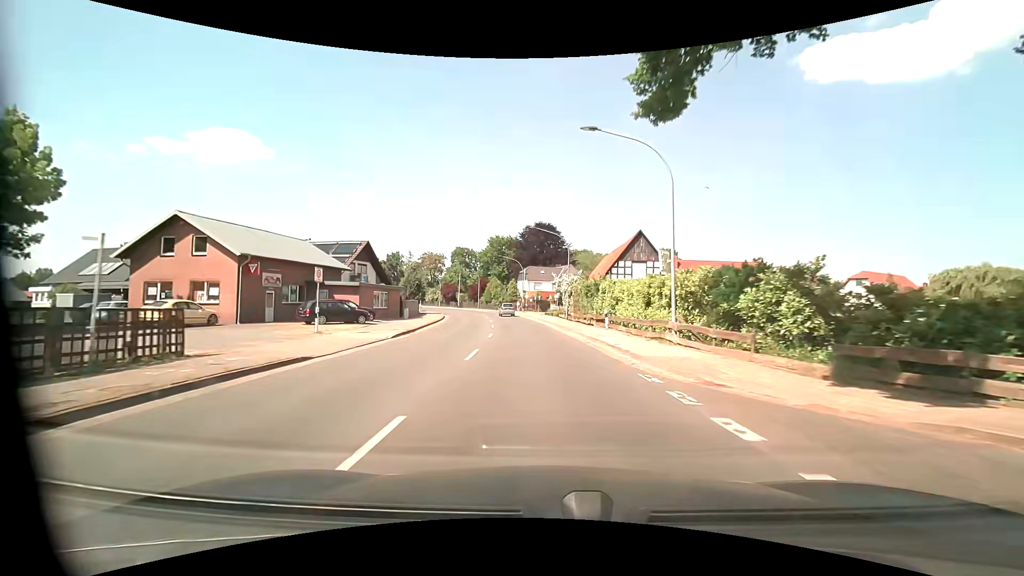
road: secondary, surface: asphalt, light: Day
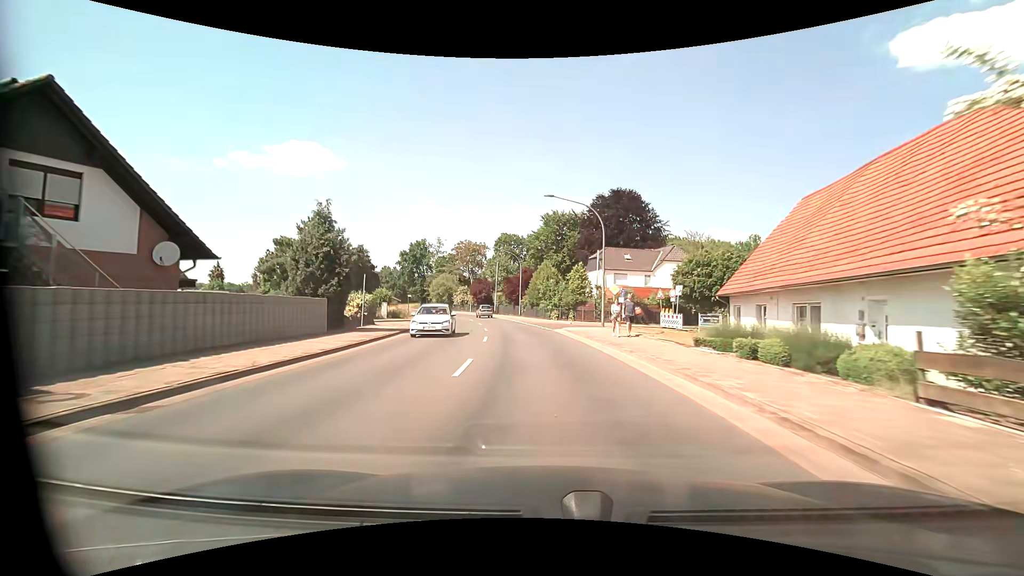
(-2.3, +39.4) m; -7°
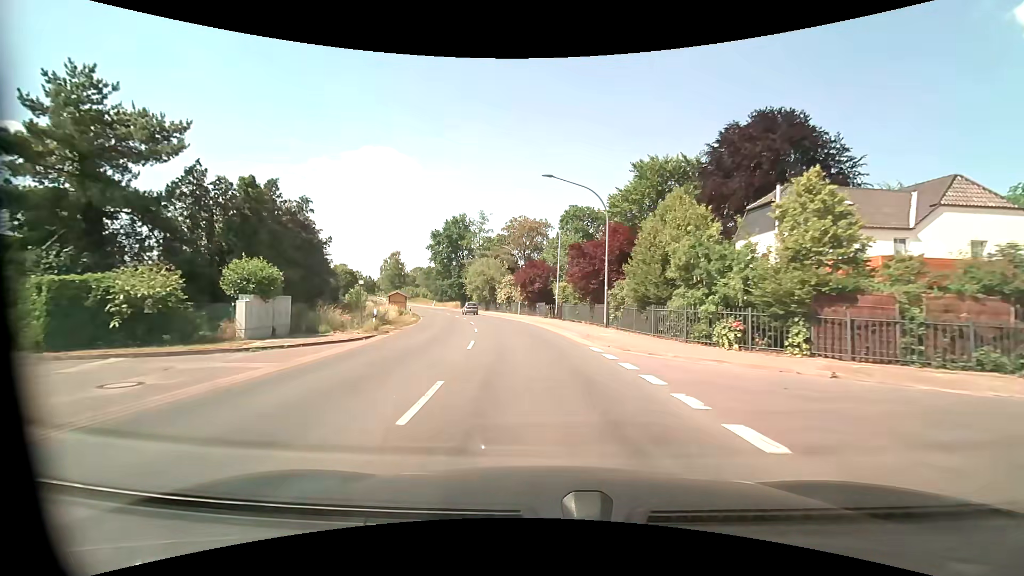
(-2.2, +31.5) m; -8°
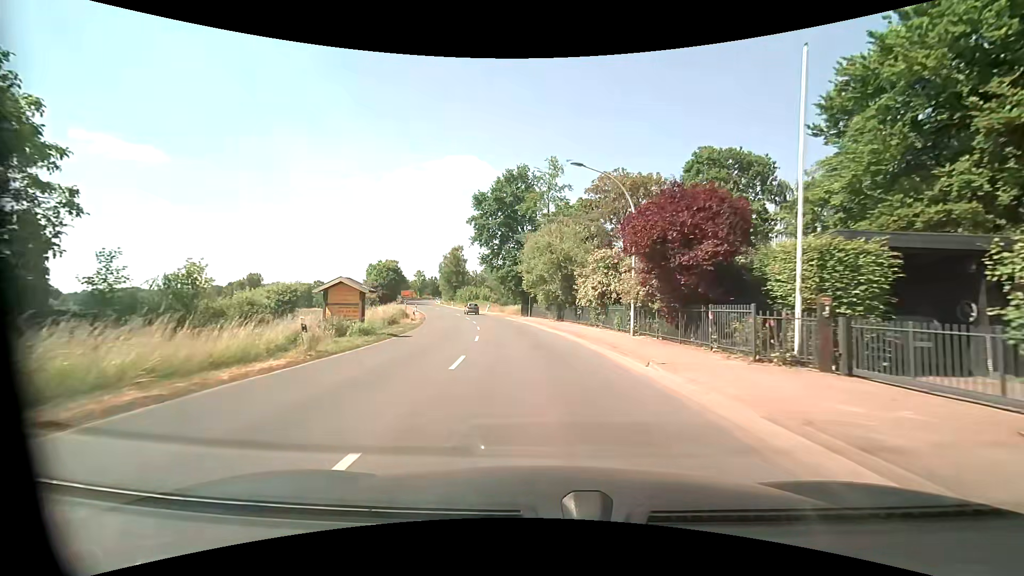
(-2.6, +31.5) m; -9°
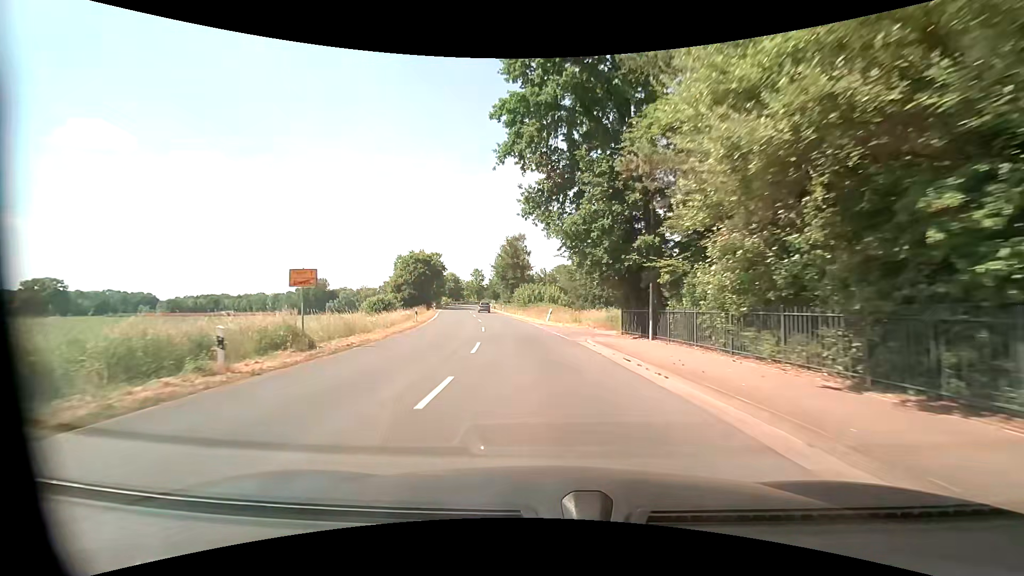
(-2.7, +31.6) m; -9°
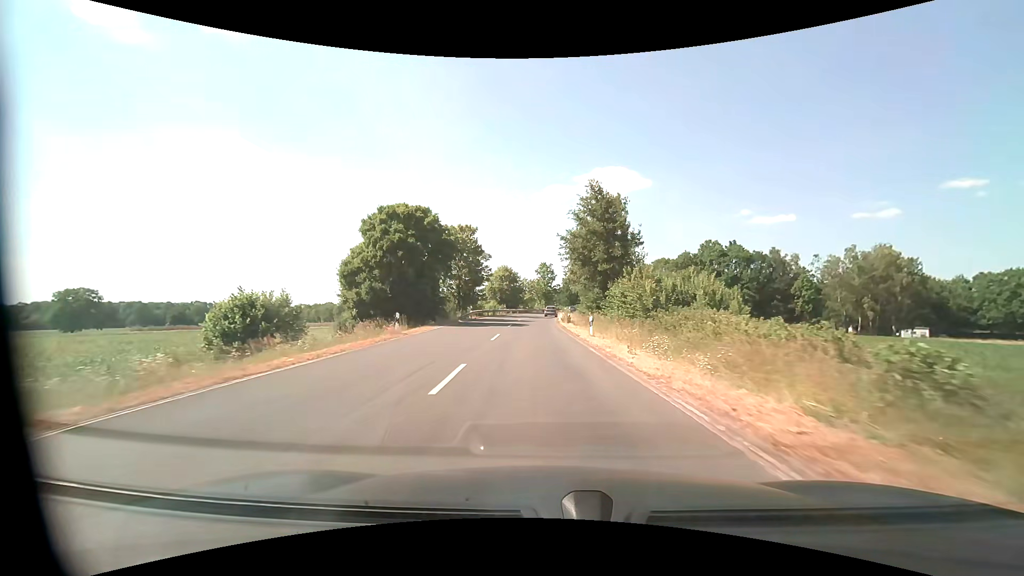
(-3.9, +43.5) m; -9°
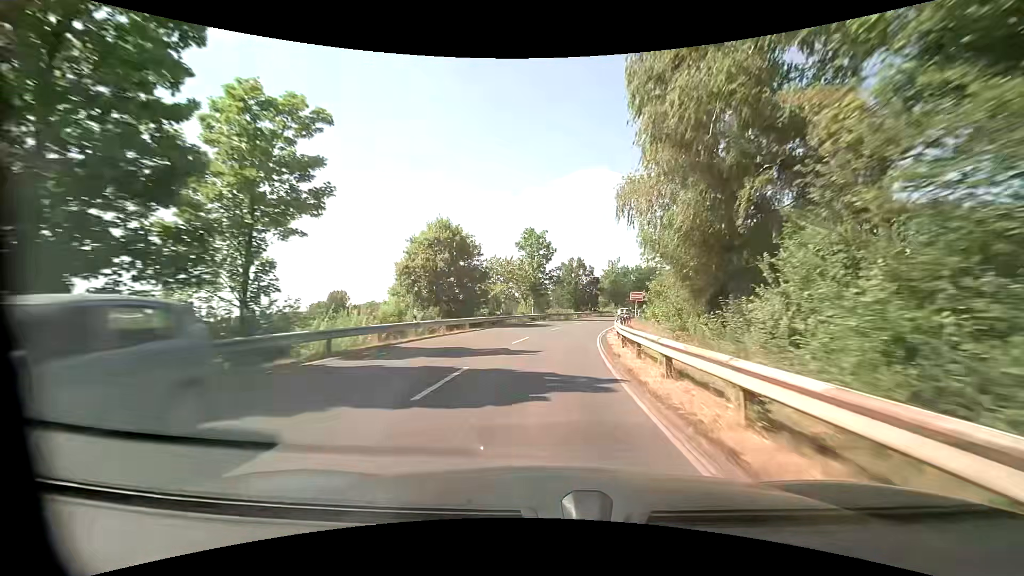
(-0.3, +49.4) m; +1°
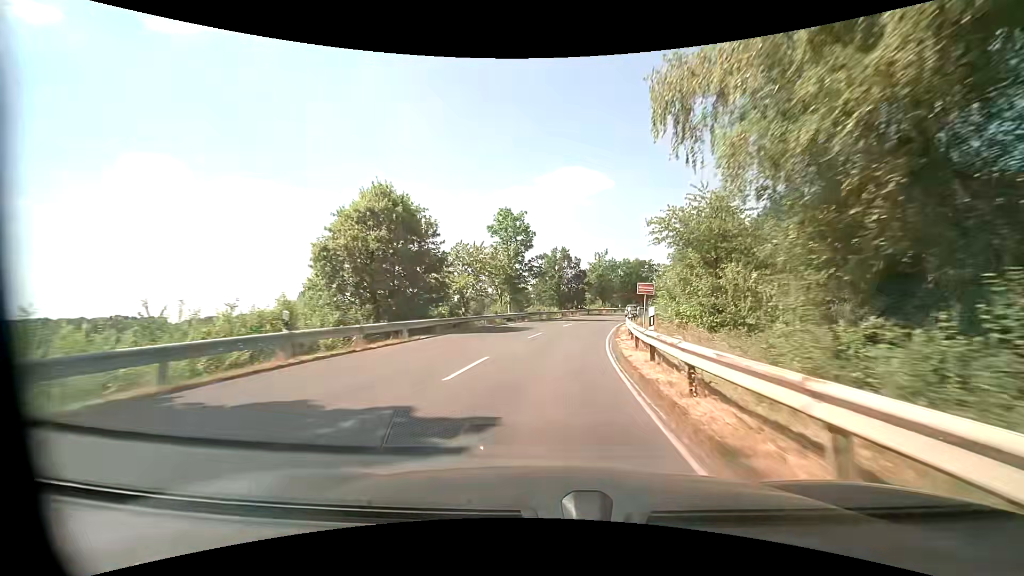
(+0.2, +10.2) m; +1°
(0, +10) (+1, +20) (+3, +30) (+5, +40) (+7, +49) (+10, +59) (+14, +68) (+18, +77) (+23, +86) (+28, +95) m
